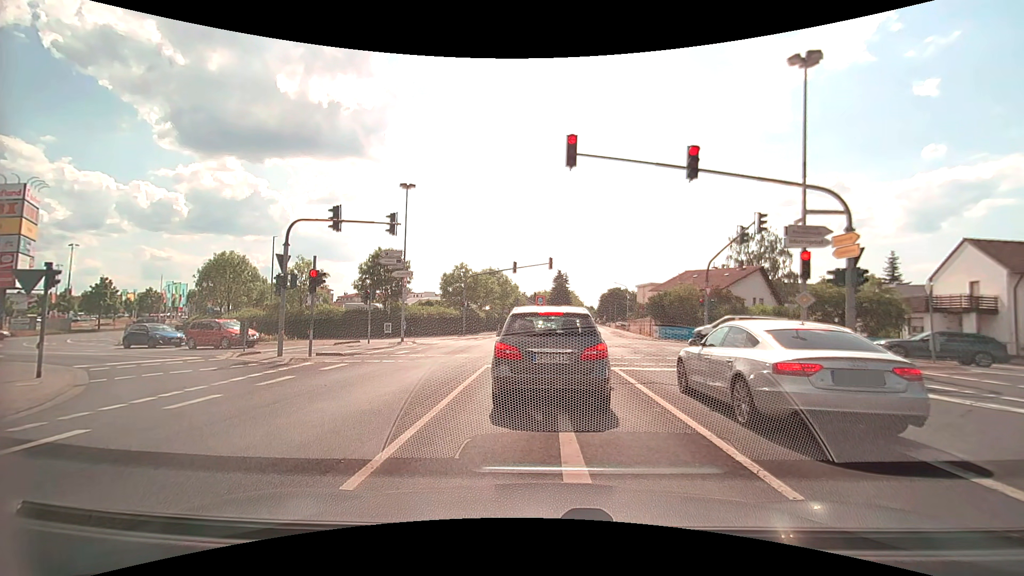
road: secondary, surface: asphalt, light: Day
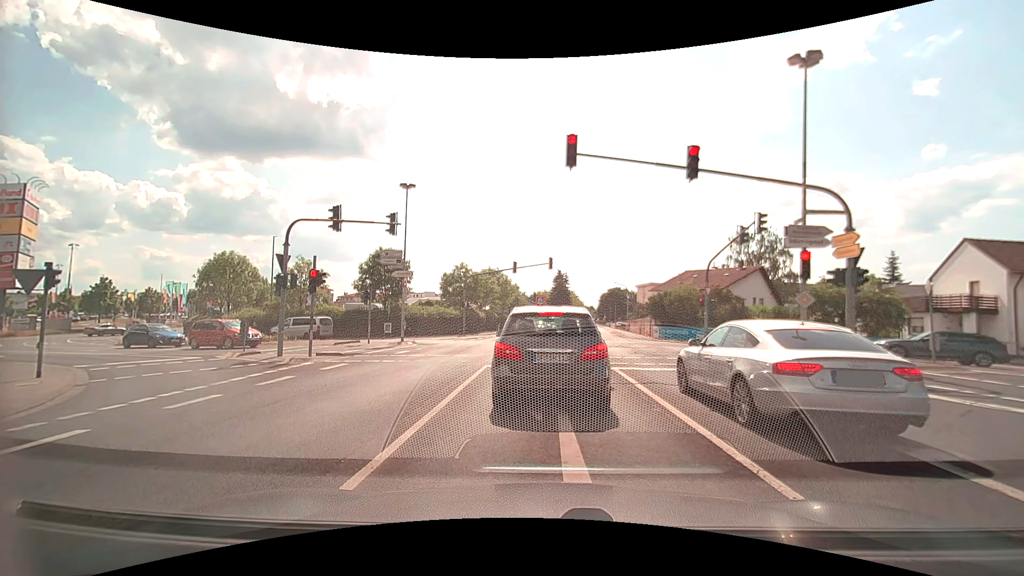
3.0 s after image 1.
(0.0, 0.0) m; 0°
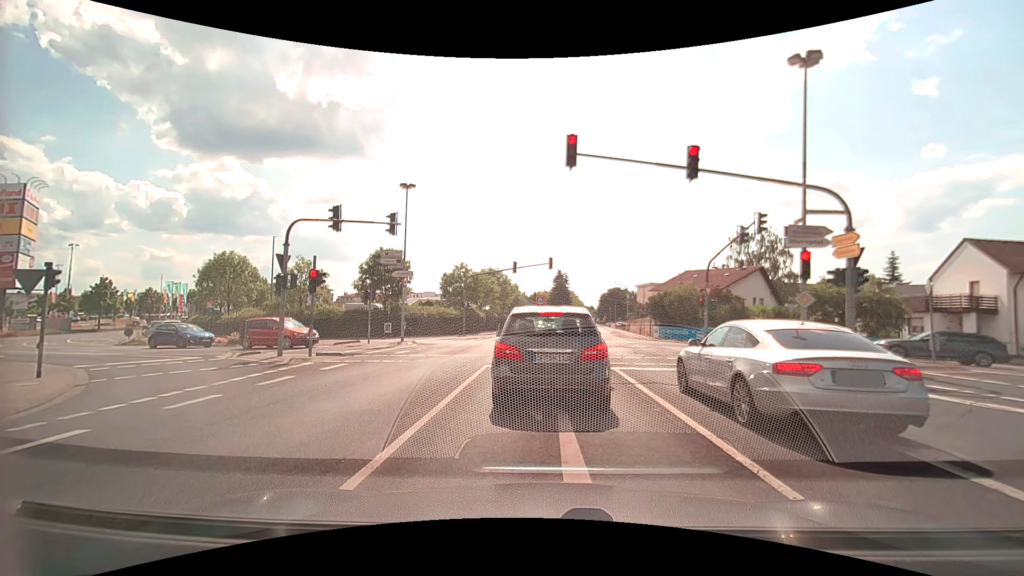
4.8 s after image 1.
(0.0, 0.0) m; 0°
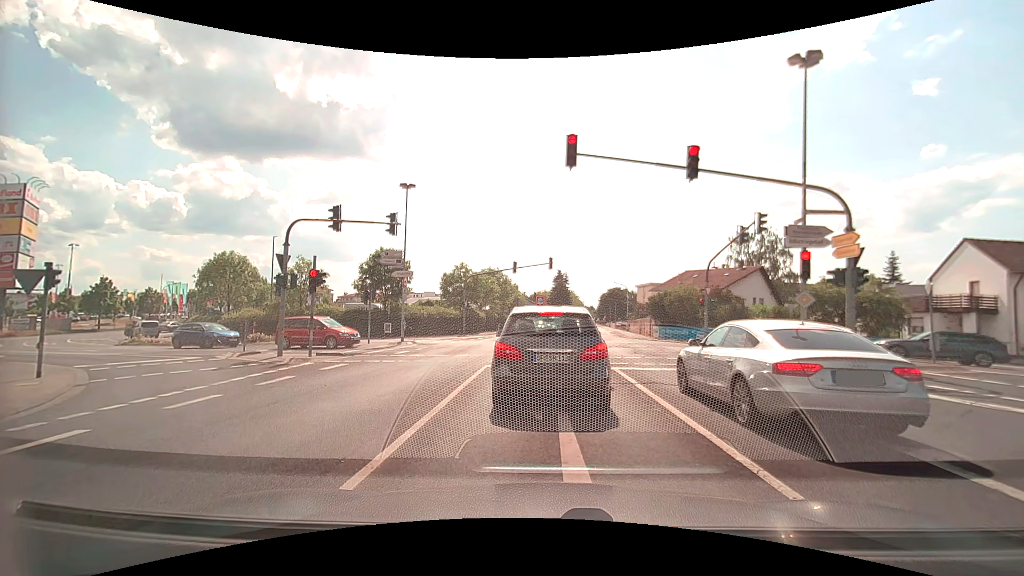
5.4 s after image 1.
(0.0, 0.0) m; 0°
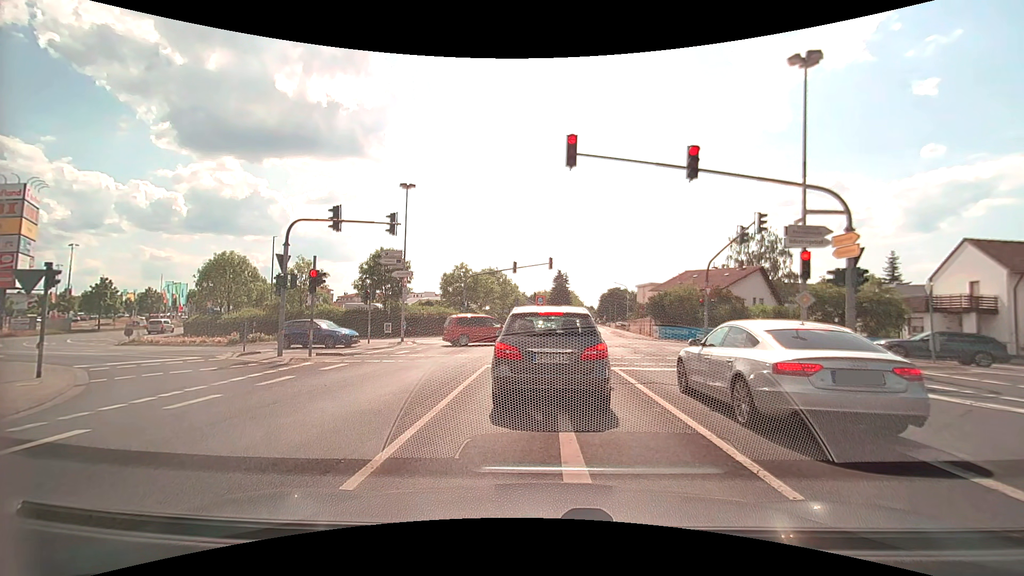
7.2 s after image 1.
(0.0, 0.0) m; 0°
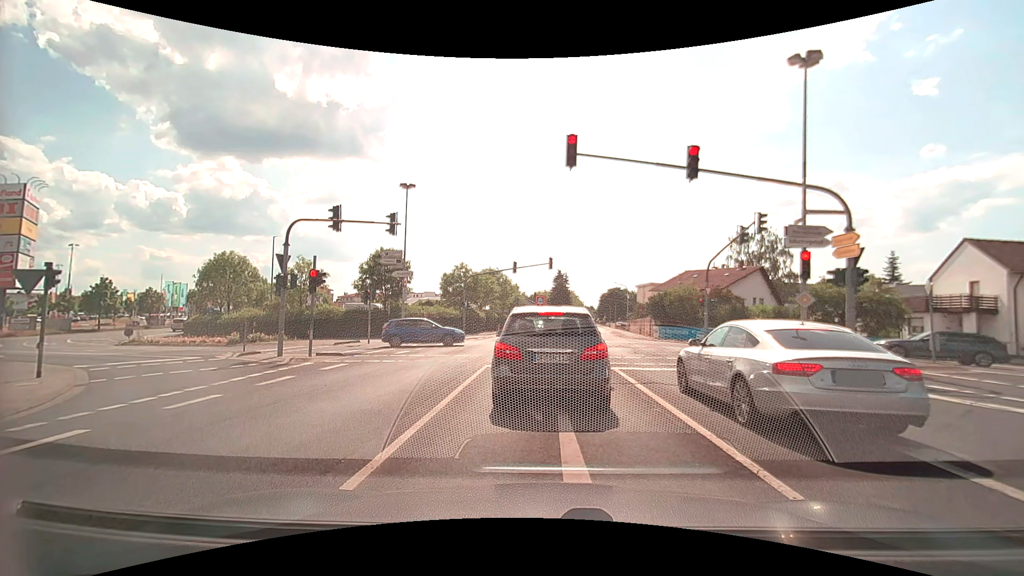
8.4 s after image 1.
(0.0, 0.0) m; 0°
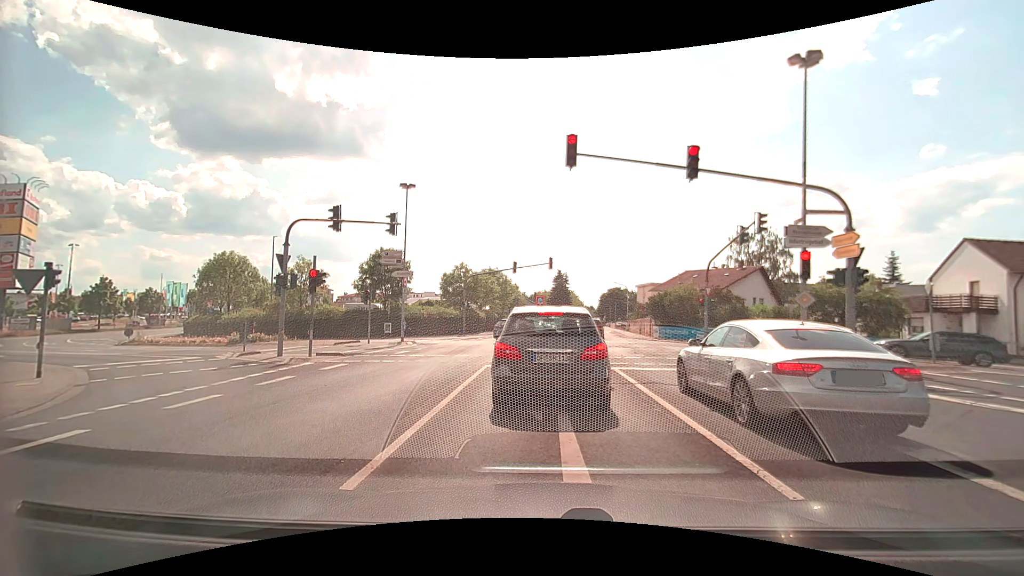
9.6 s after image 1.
(0.0, 0.0) m; 0°
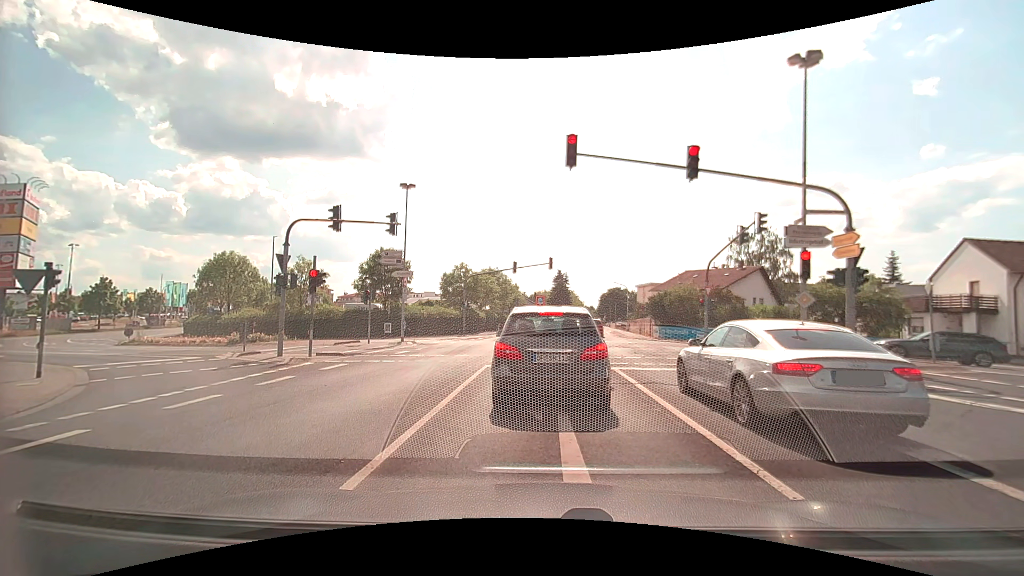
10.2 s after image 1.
(0.0, 0.0) m; 0°
(0, +10) (0, +20) (-1, +30) (-7, +37) (-17, +40) (-26, +43) (-36, +47) (-44, +53) (-49, +61) (-52, +71) m
